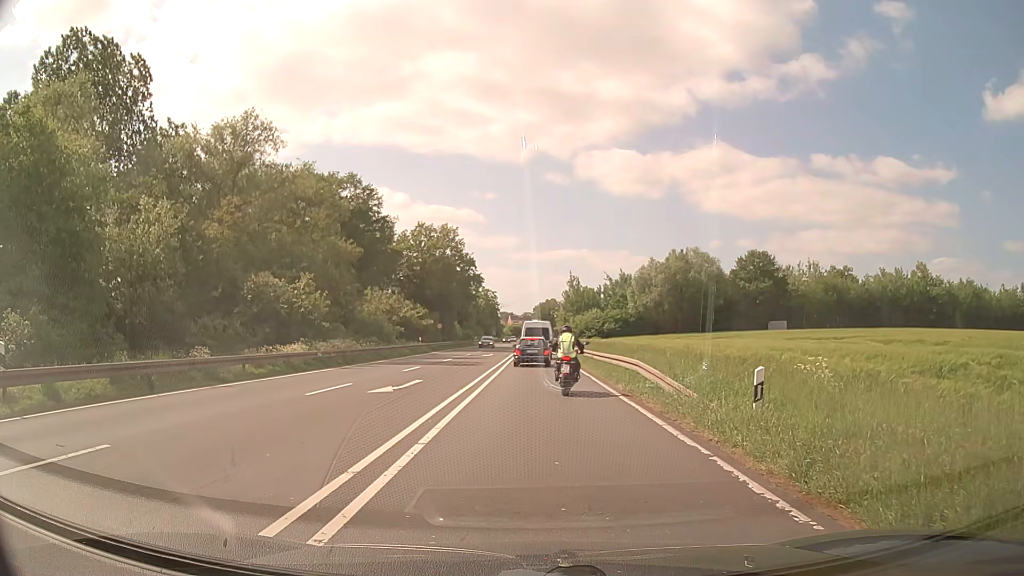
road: primary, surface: asphalt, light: Day
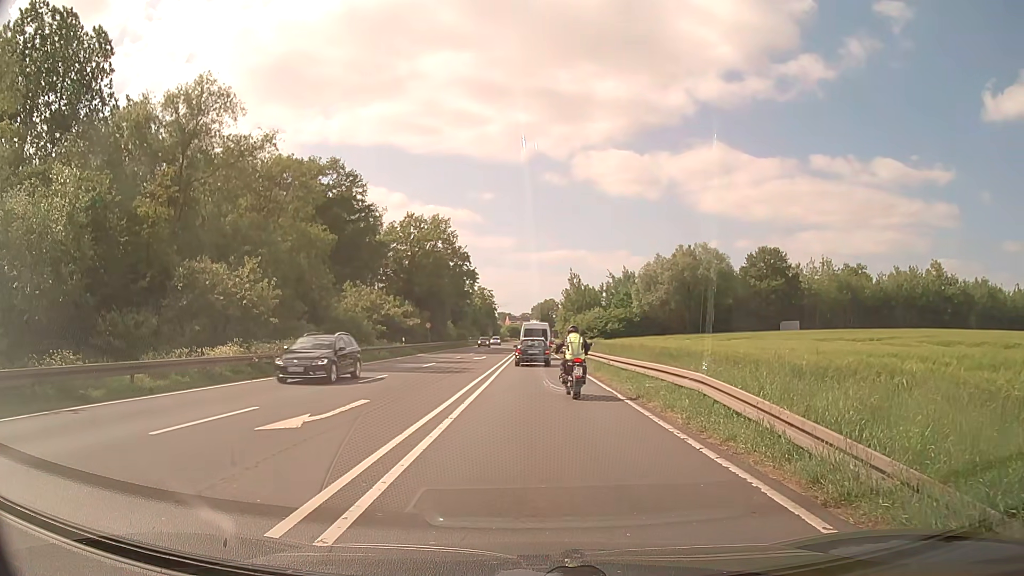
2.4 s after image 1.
(-0.1, +7.1) m; 0°
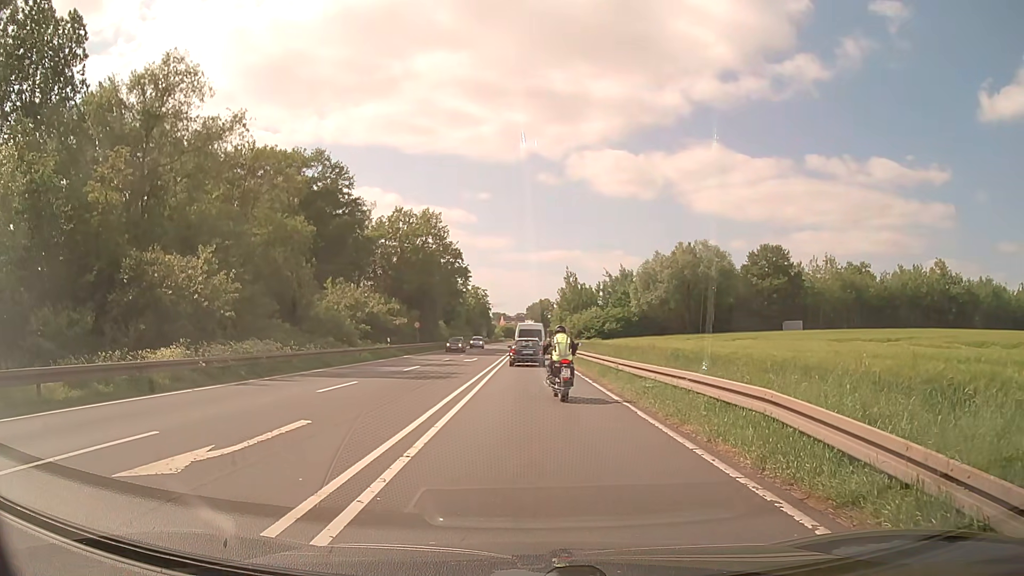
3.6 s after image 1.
(0.0, +3.7) m; +1°
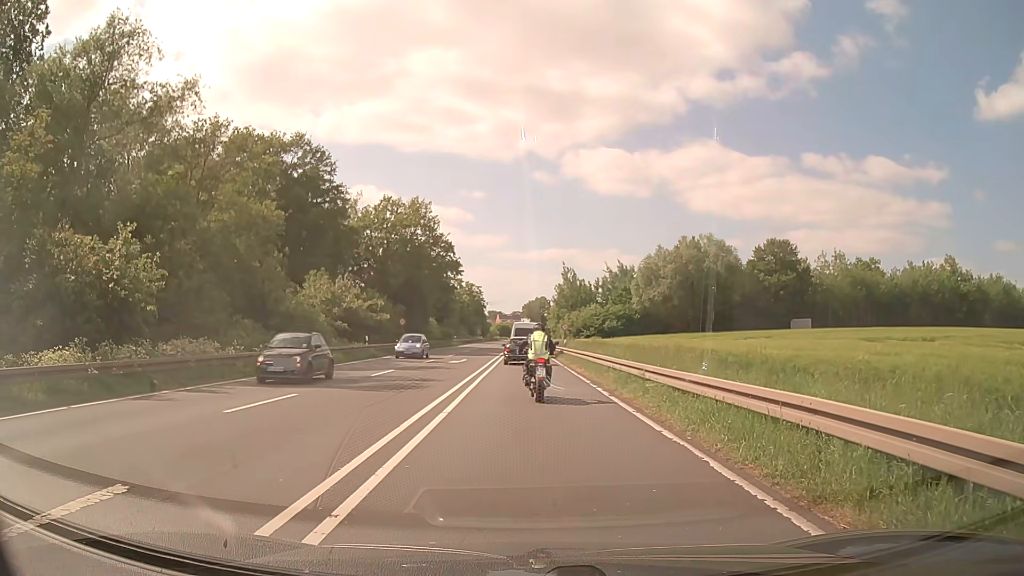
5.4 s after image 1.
(0.0, +5.4) m; -1°
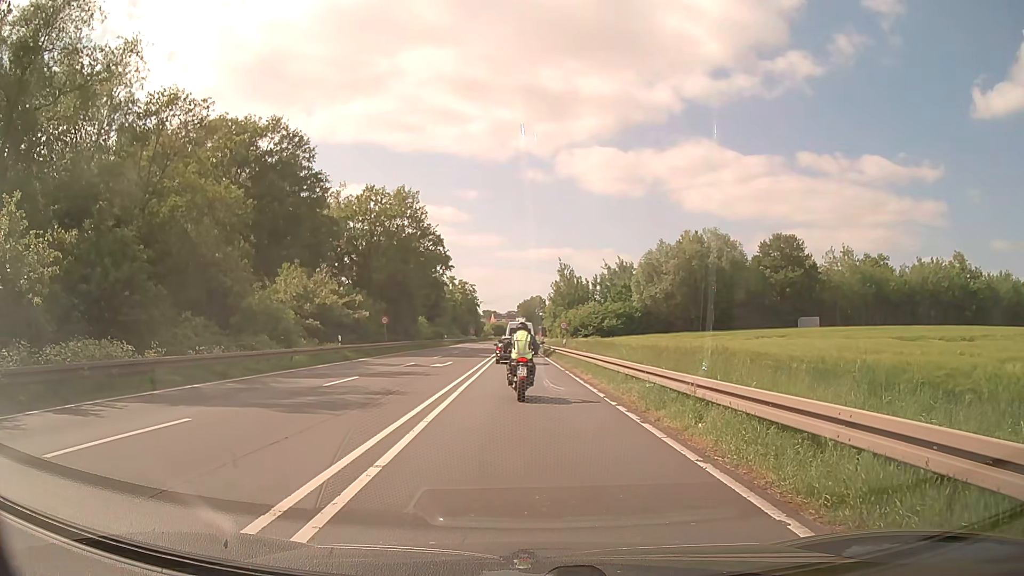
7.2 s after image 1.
(0.0, +5.1) m; 0°
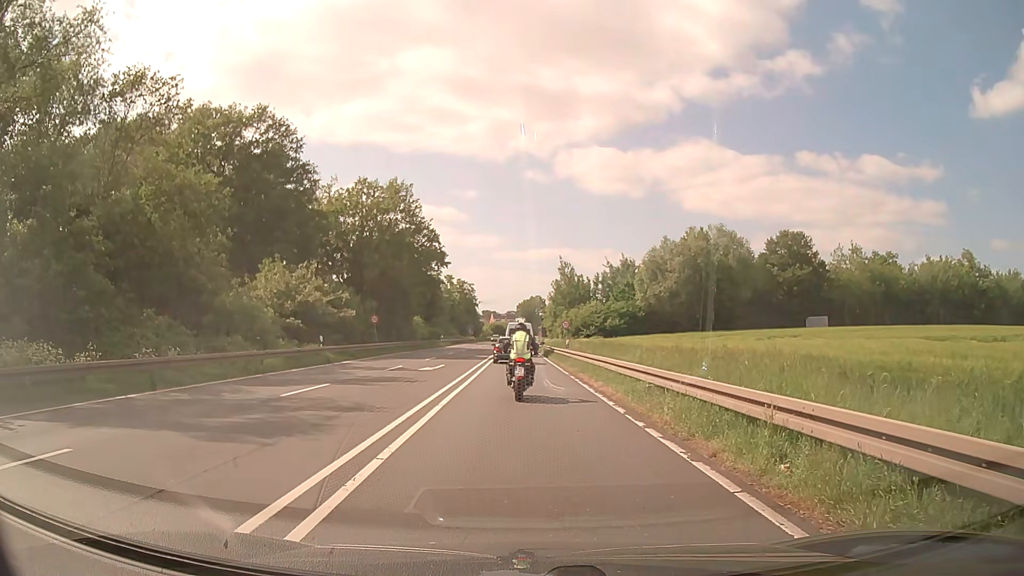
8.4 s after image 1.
(+0.1, +3.4) m; +1°
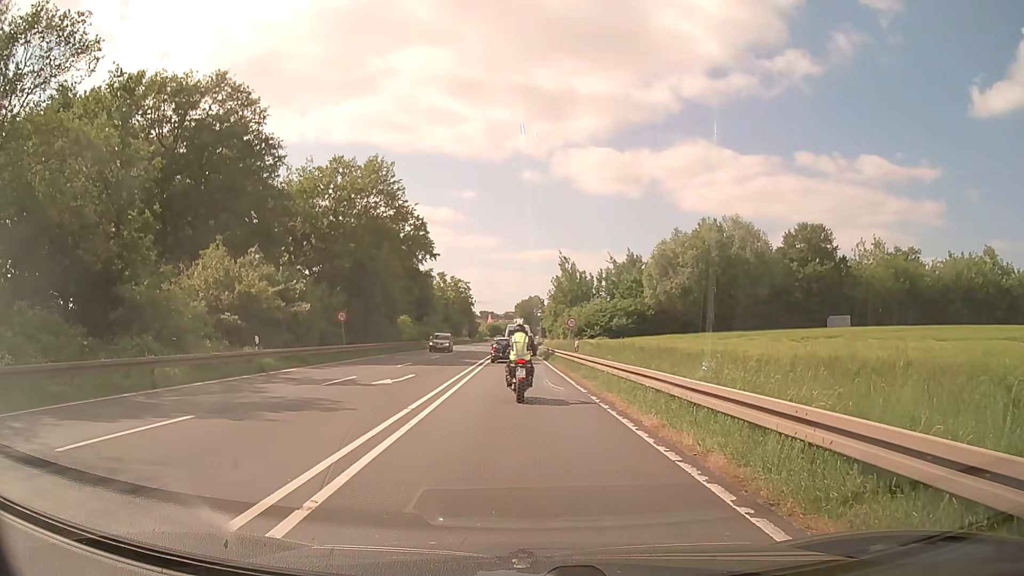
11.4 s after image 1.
(0.0, +8.3) m; +1°
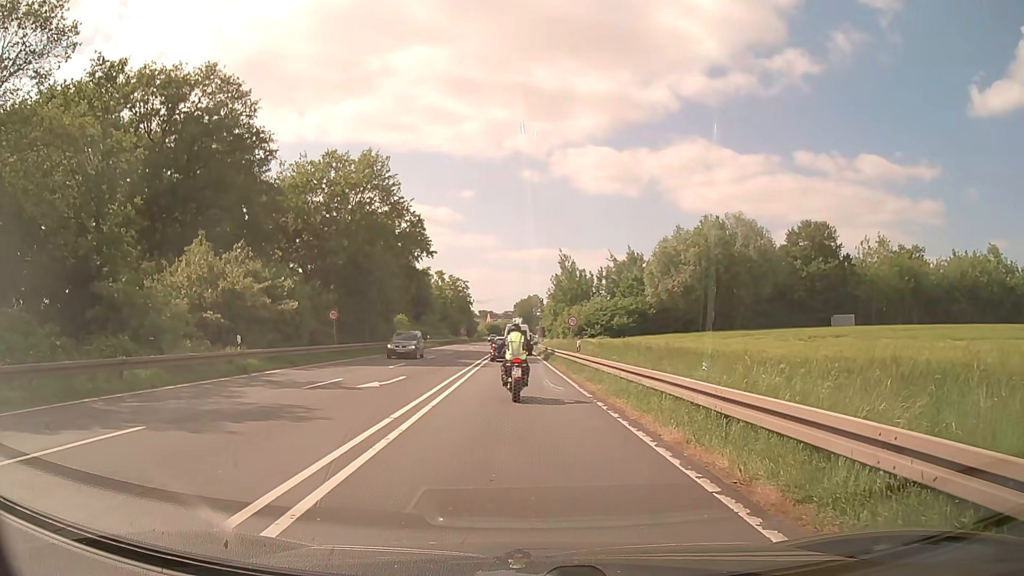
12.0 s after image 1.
(0.0, +1.6) m; 0°
(0, +10) (0, +20) (0, +30) (0, +40) (-1, +50) (-1, +60) (-1, +70) (-1, +80) (-1, +90) (-1, +100) m
